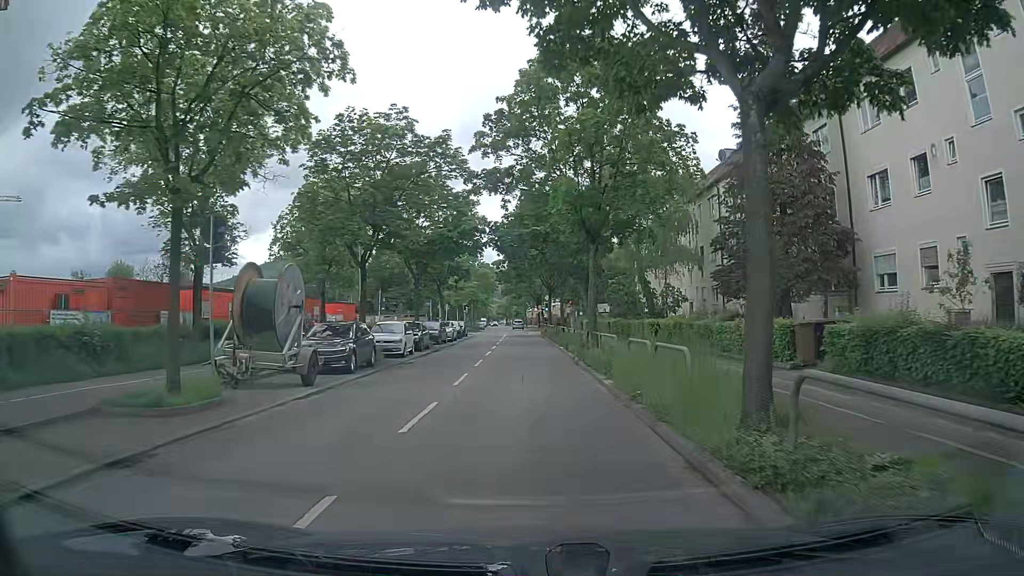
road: tertiary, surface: asphalt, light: Day
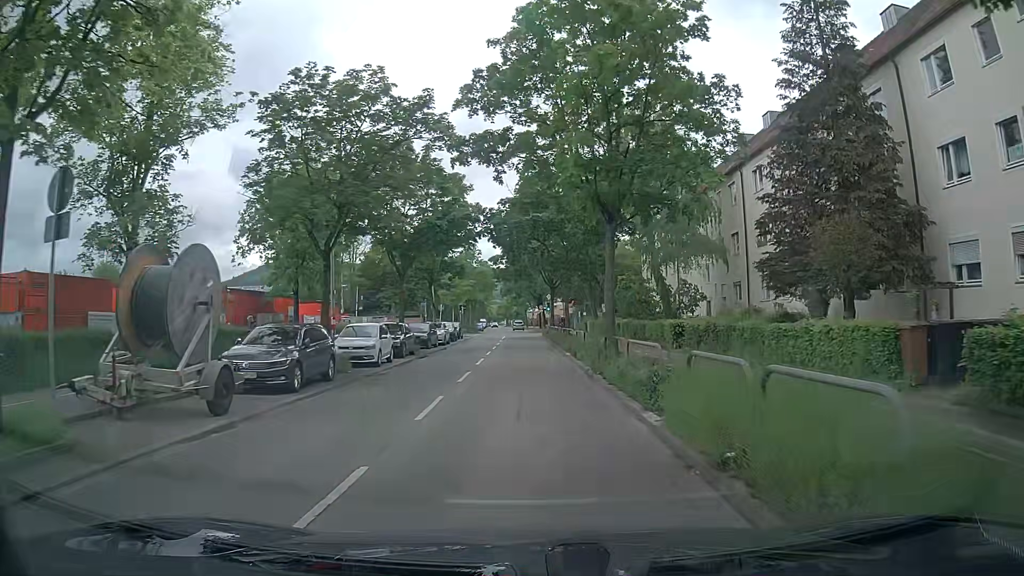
(0.0, +4.8) m; 0°
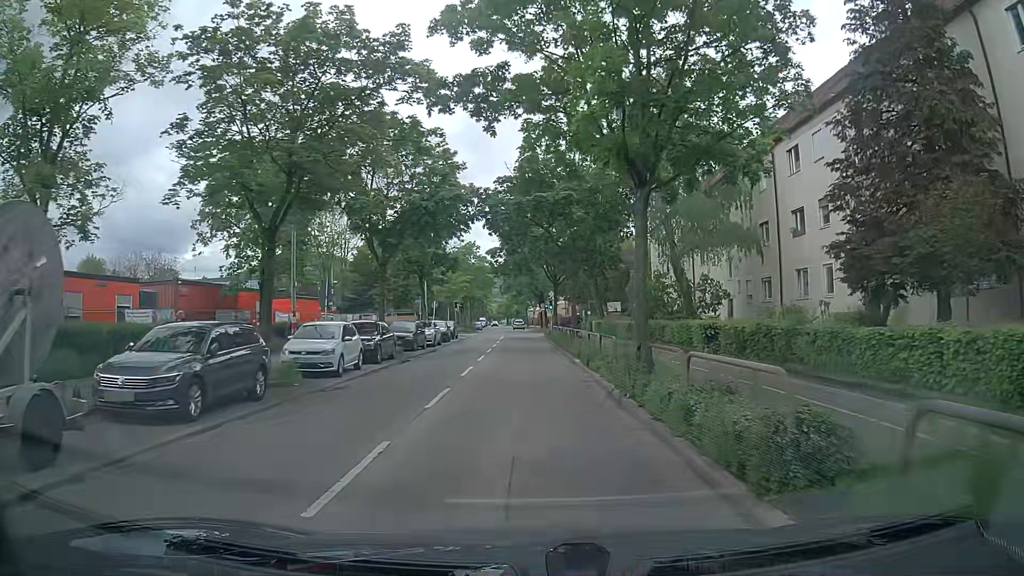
(0.0, +4.8) m; 0°
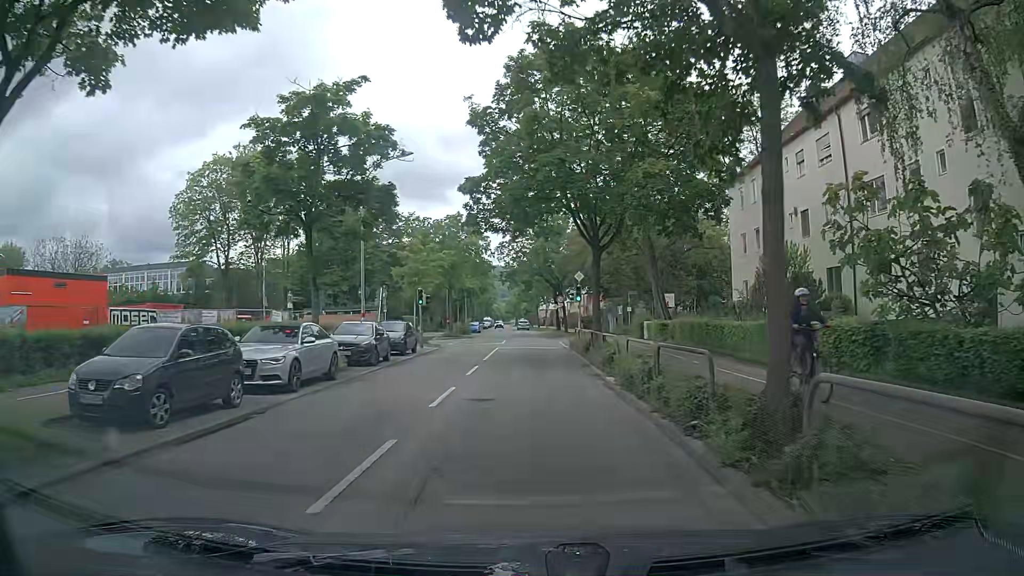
(-0.3, +24.1) m; -1°
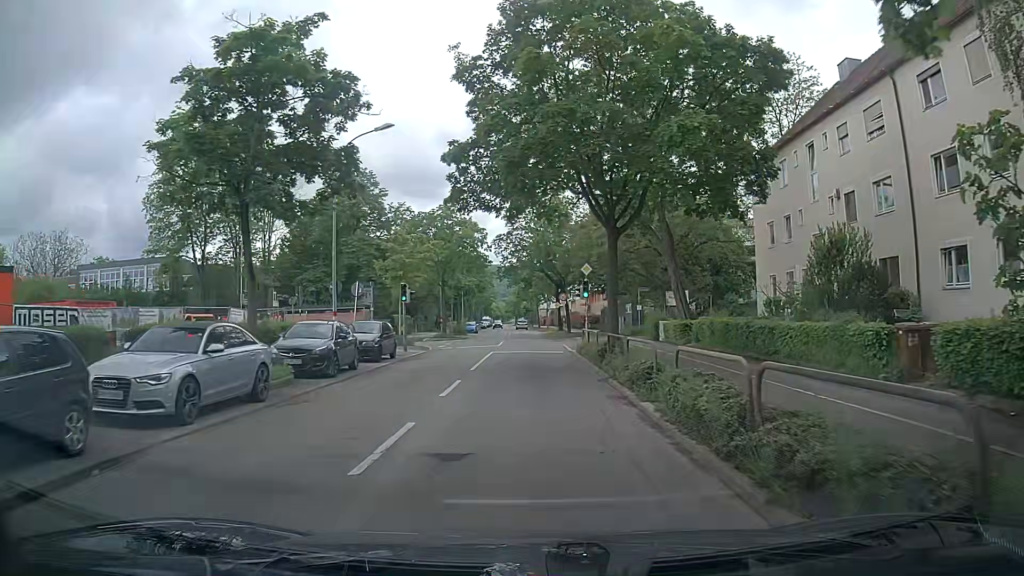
(0.0, +4.8) m; 0°
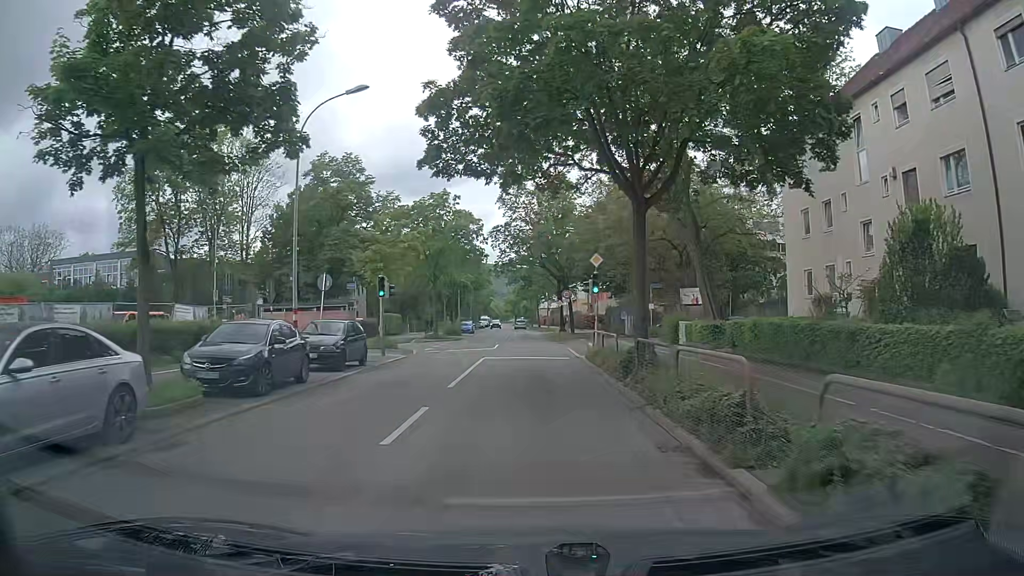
(0.0, +4.8) m; 0°
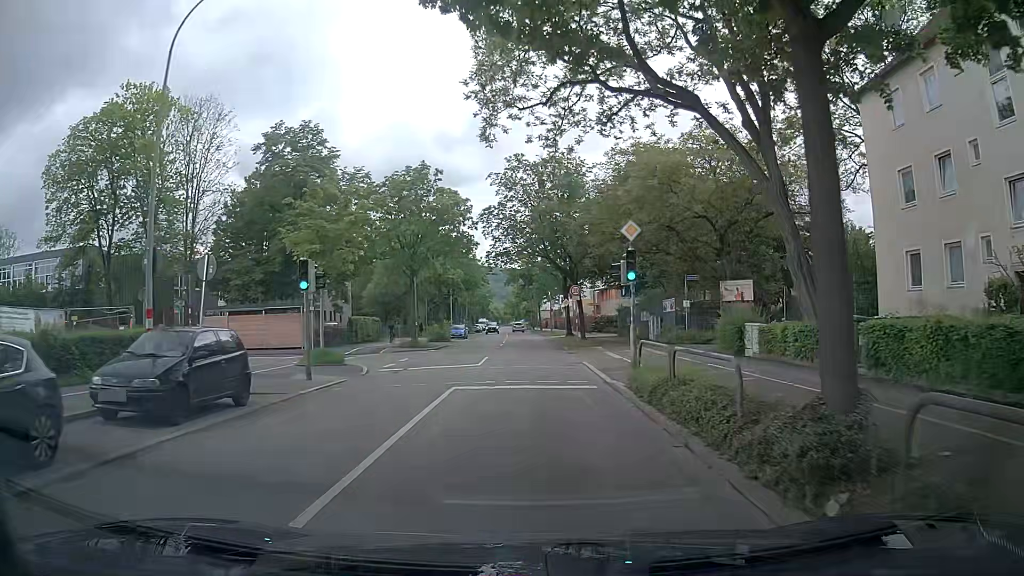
(0.0, +9.5) m; -1°
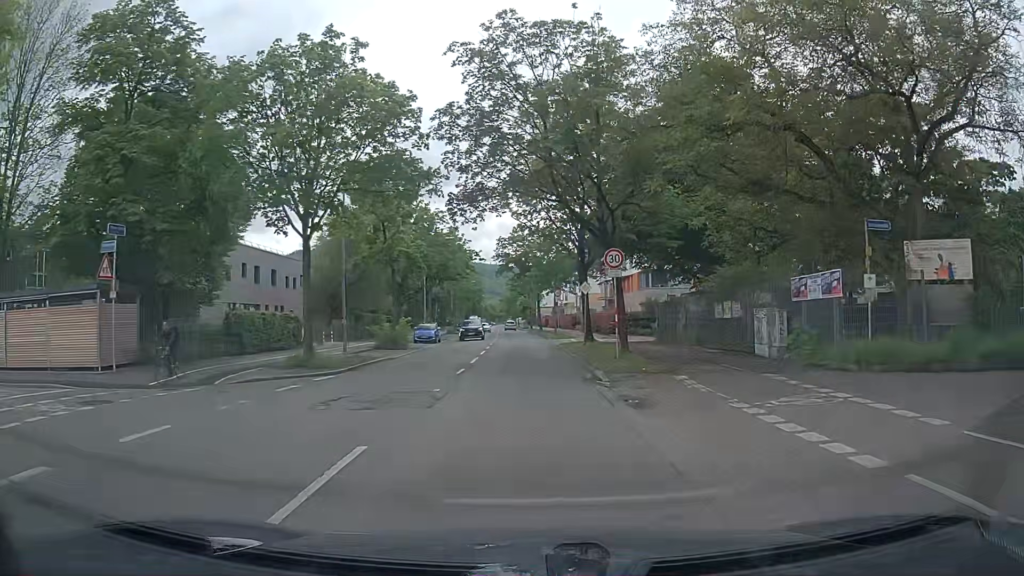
(+0.3, +18.7) m; +1°
(0, +10) (0, +20) (0, +30) (0, +40) (0, +50) (-1, +60) (-1, +70) (-2, +80) (-2, +90) (-2, +100) m
